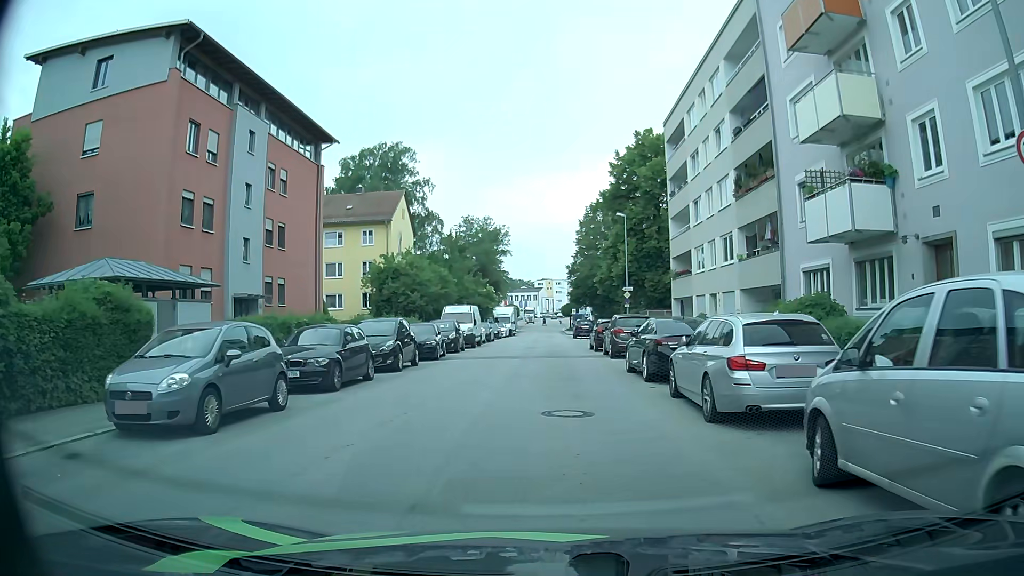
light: Day
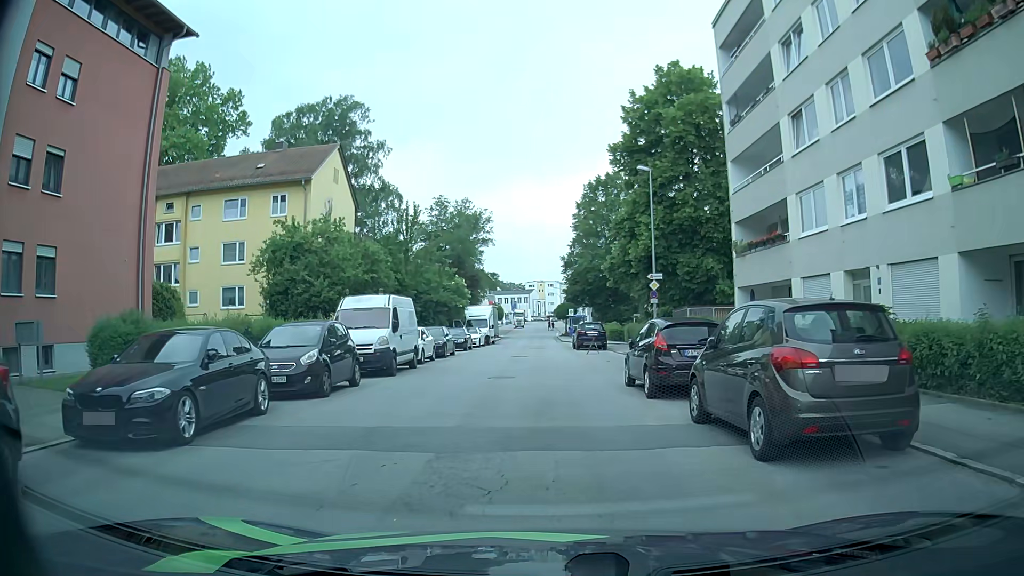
(+0.1, +18.1) m; +1°
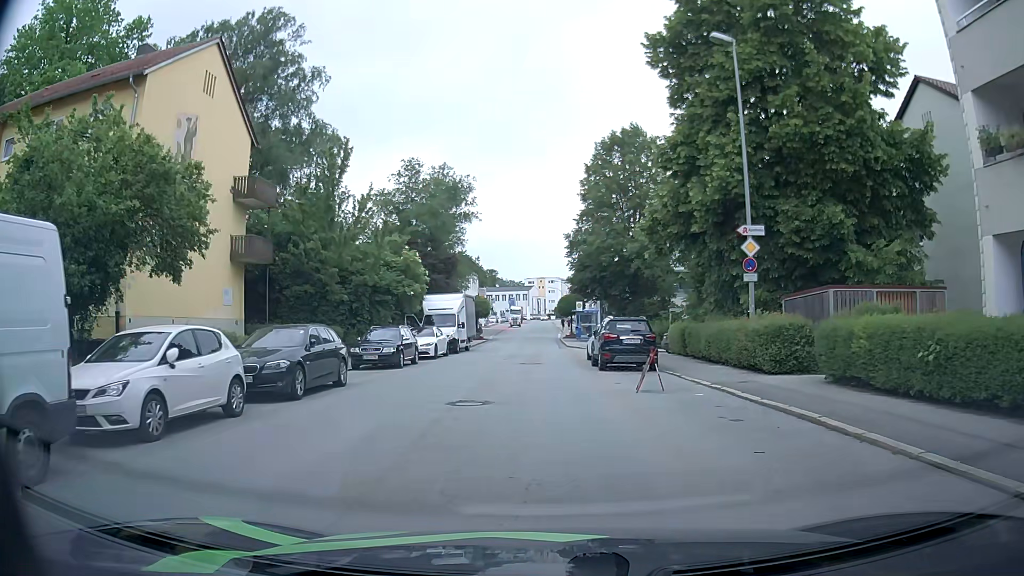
(-0.1, +18.4) m; -1°
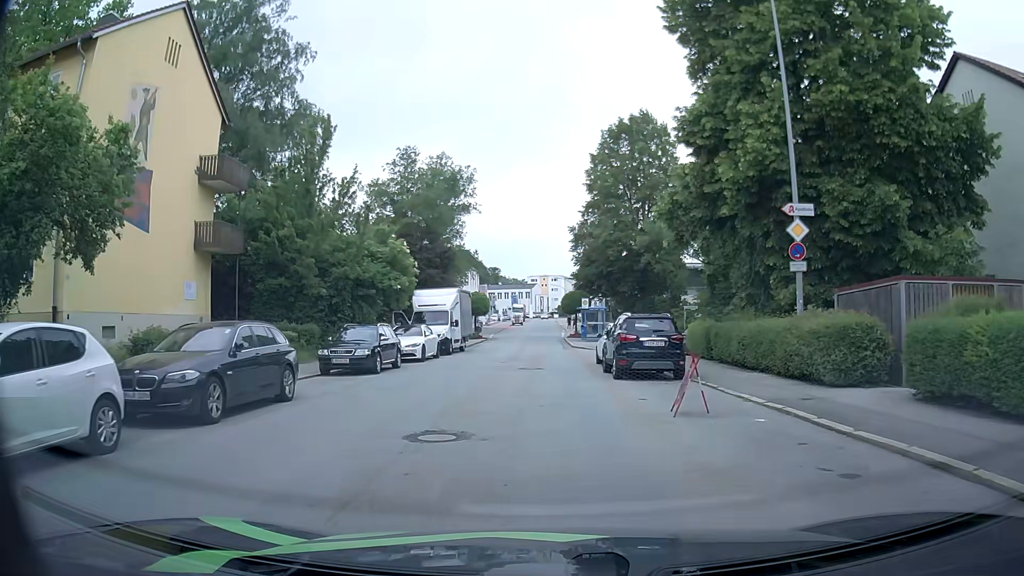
(0.0, +3.6) m; +2°
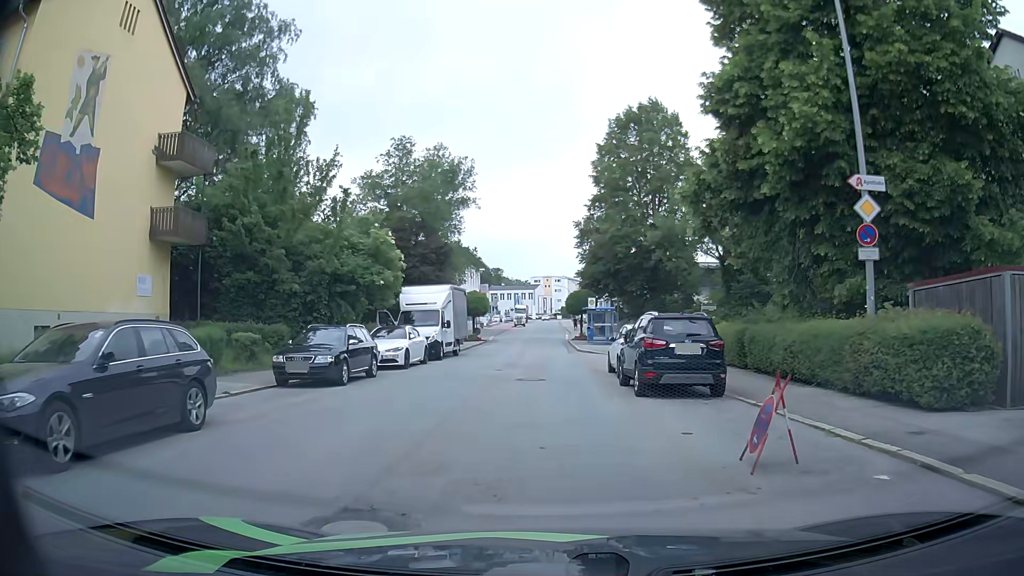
(-0.2, +3.6) m; -2°
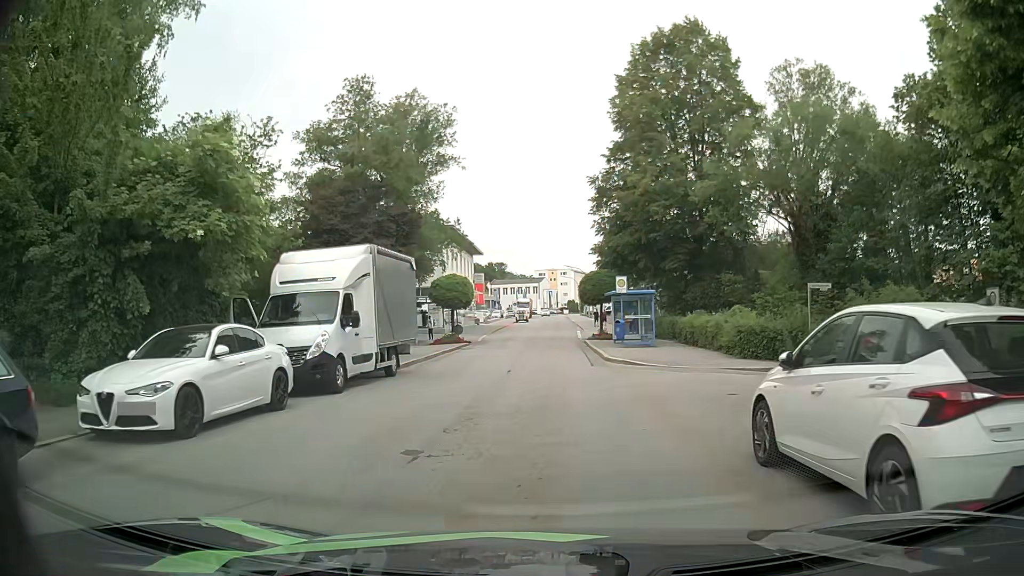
(-0.1, +14.5) m; 0°
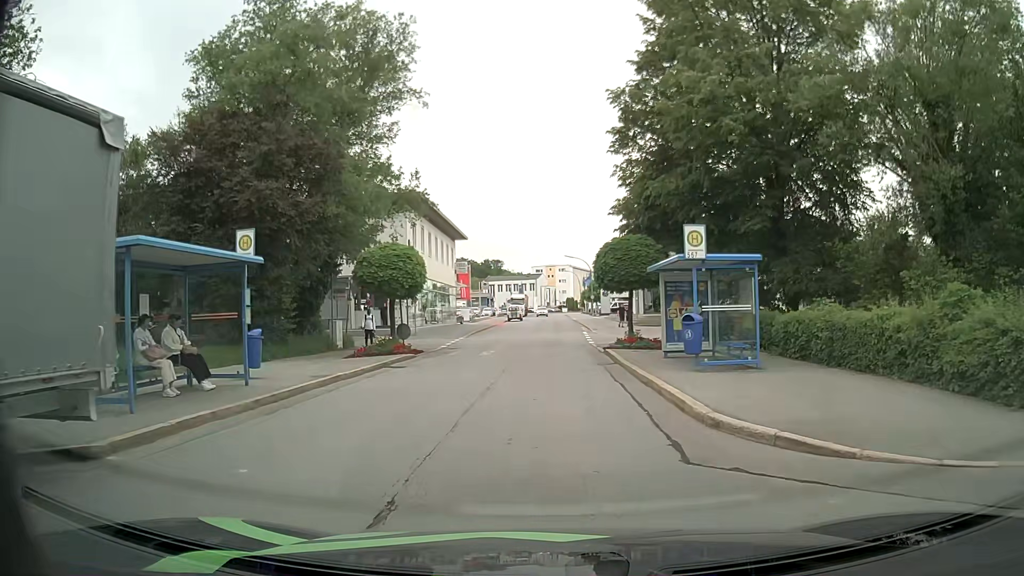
(-0.1, +14.5) m; -1°
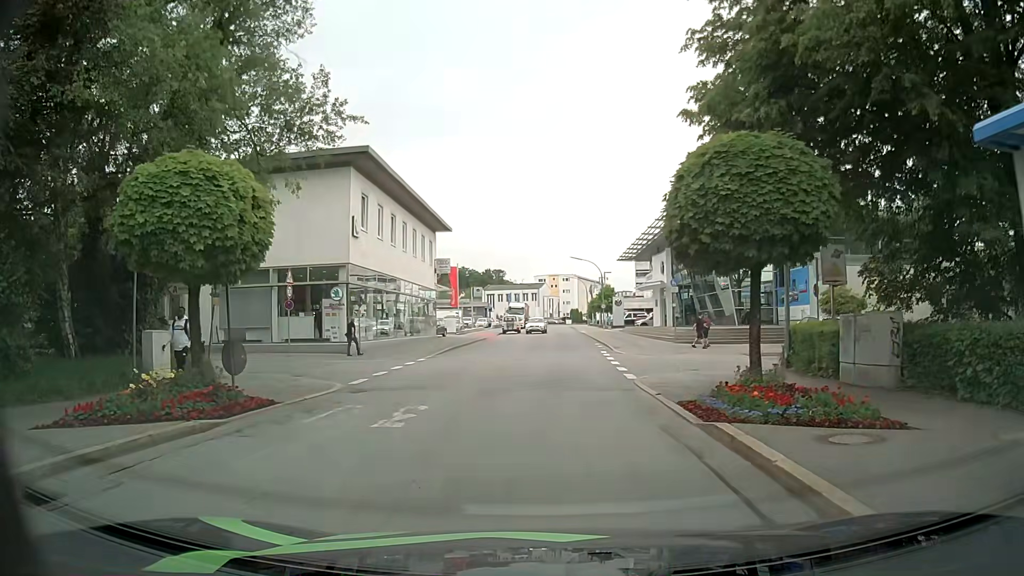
(+0.2, +14.1) m; 0°
